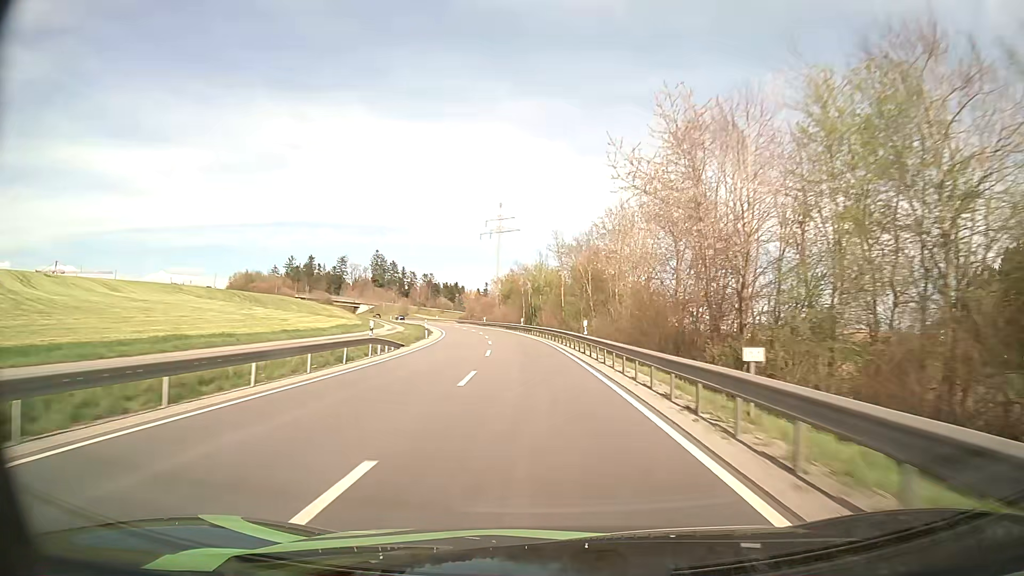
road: secondary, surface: asphalt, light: Day
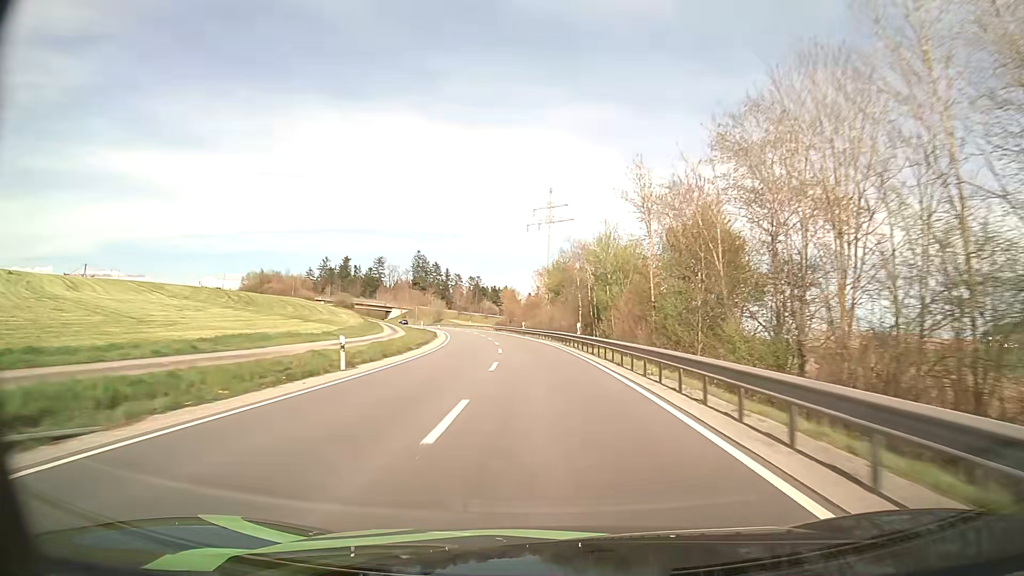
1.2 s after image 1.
(-1.4, +30.9) m; -5°
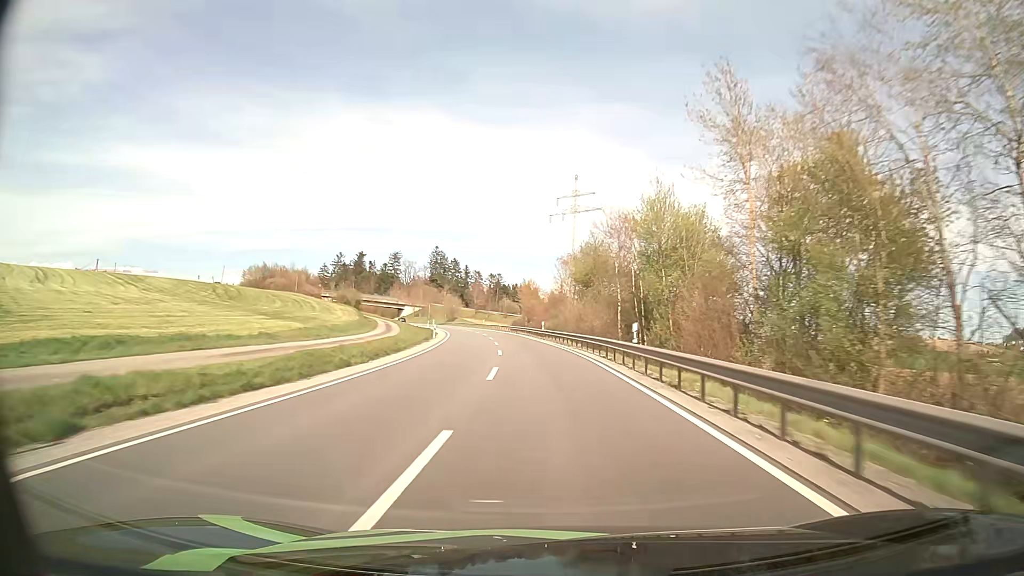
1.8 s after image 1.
(-0.3, +15.4) m; -2°
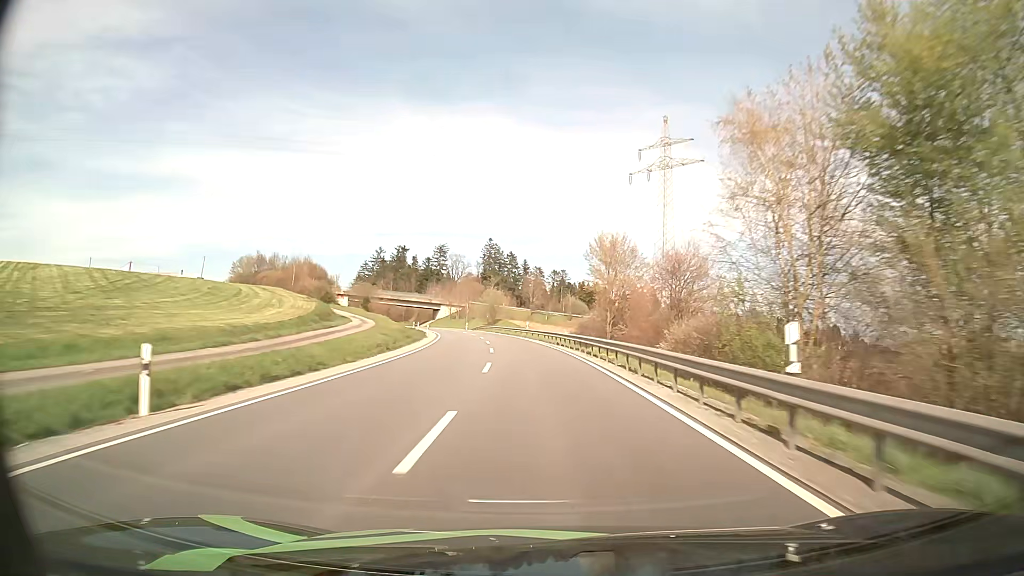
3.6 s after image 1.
(-2.3, +46.5) m; -6°
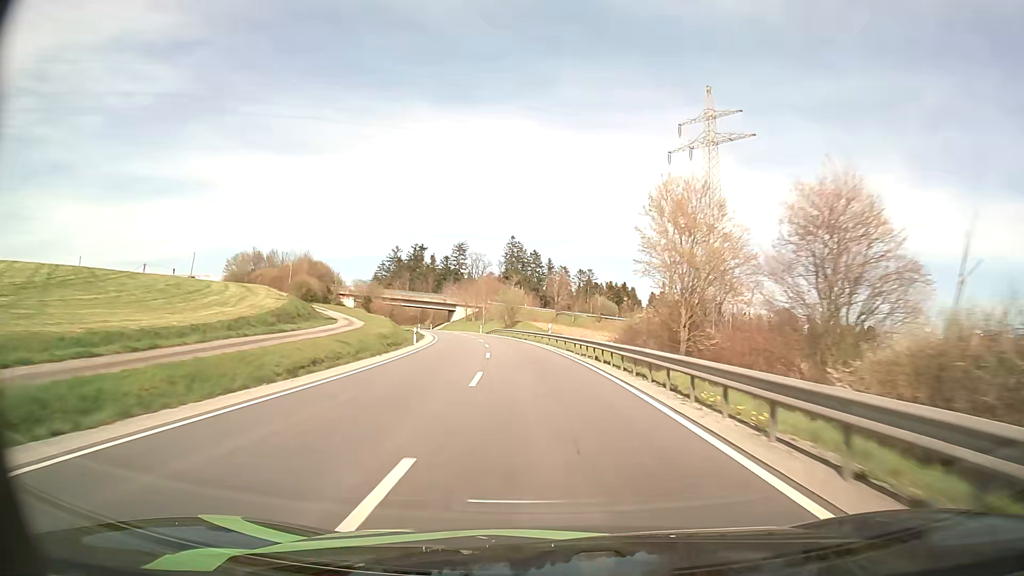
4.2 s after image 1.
(-0.2, +15.5) m; -2°
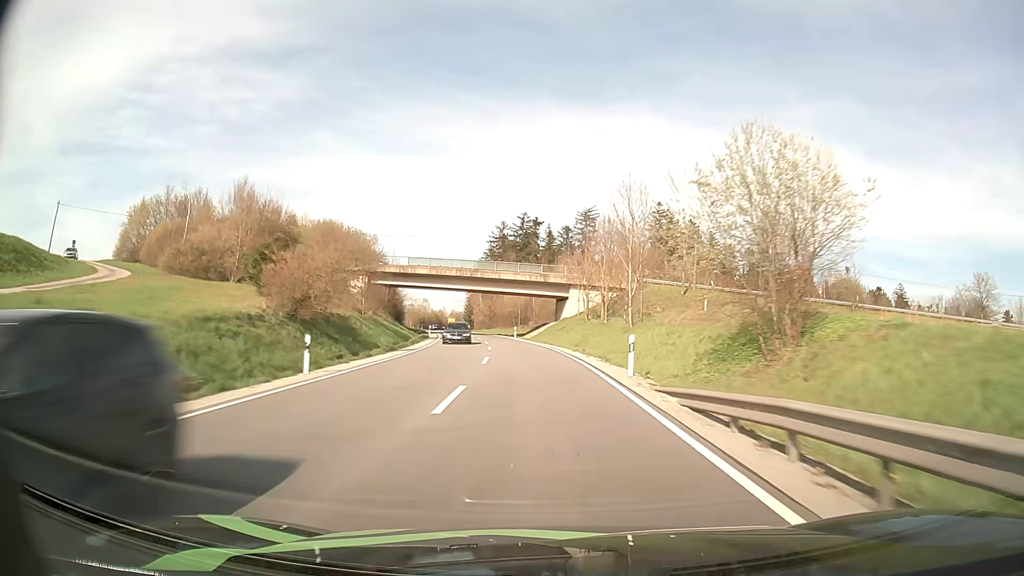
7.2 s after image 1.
(-7.9, +76.4) m; -12°
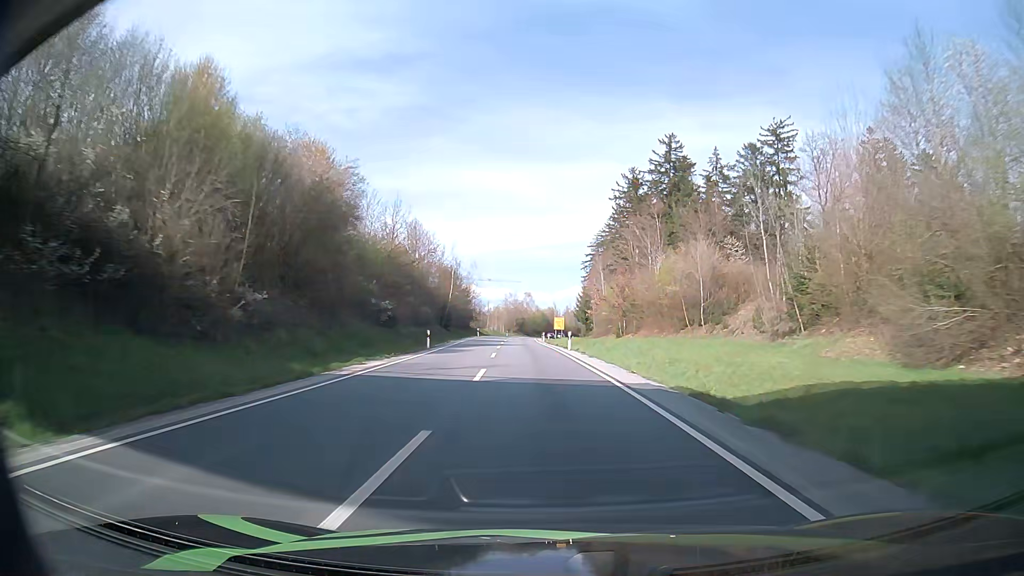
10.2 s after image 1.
(-7.7, +77.8) m; -10°
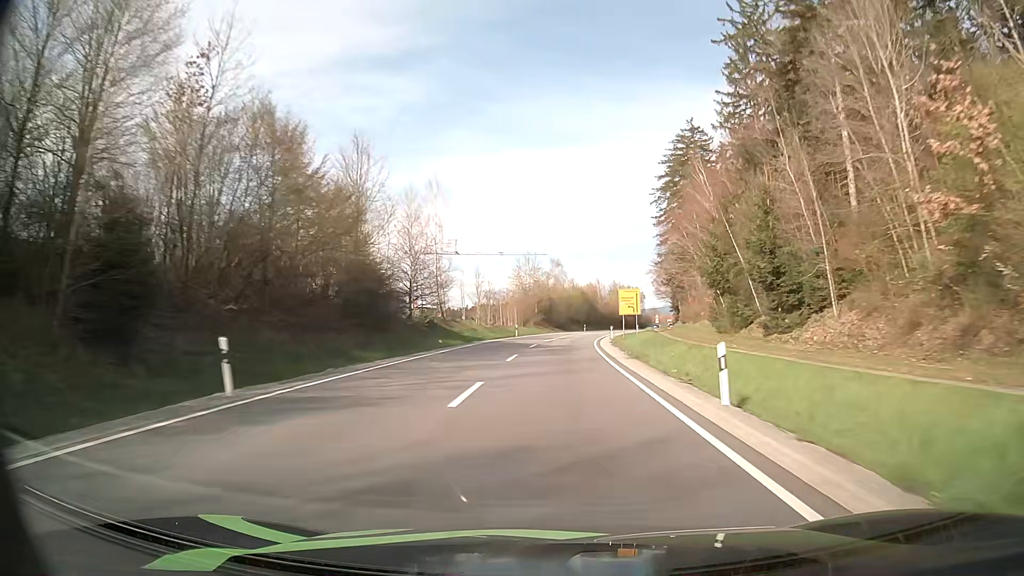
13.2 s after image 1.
(-3.1, +78.2) m; -3°
(0, +10) (0, +20) (+1, +30) (+1, +40) (+2, +50) (+3, +60) (+4, +70) (+5, +80) (+7, +90) (+9, +99) m
